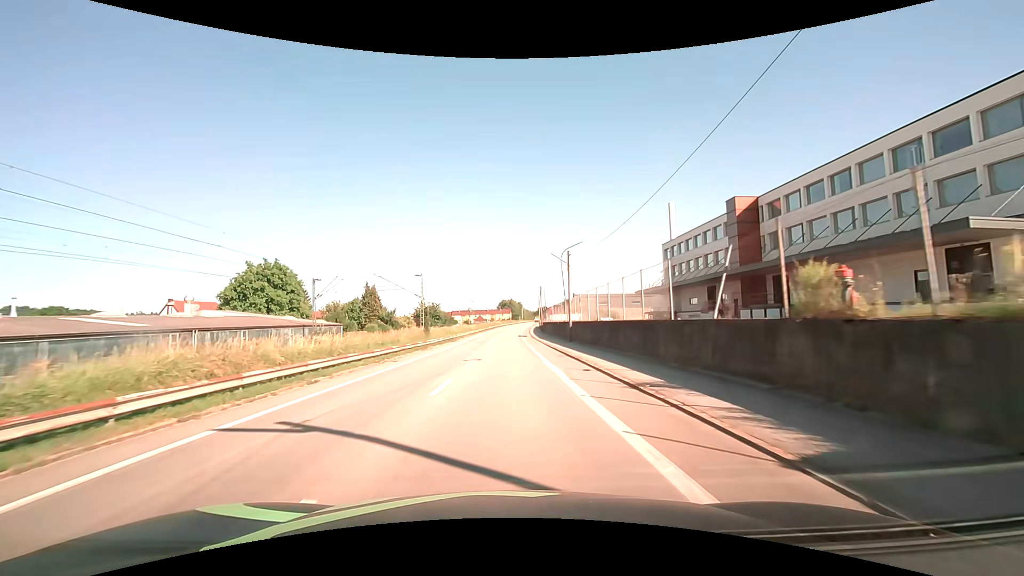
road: unclassified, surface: asphalt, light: Day
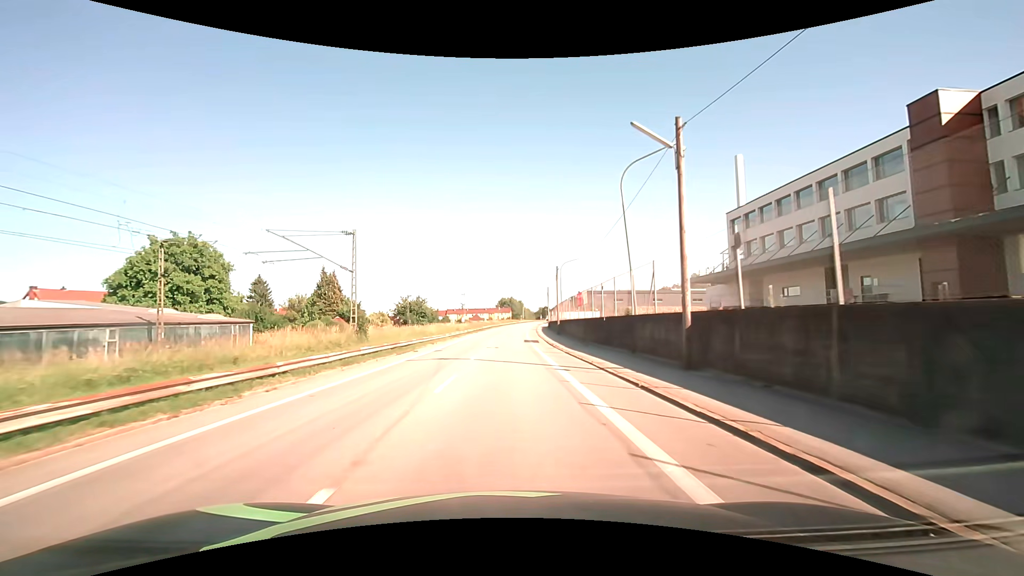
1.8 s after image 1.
(-0.2, +26.2) m; 0°
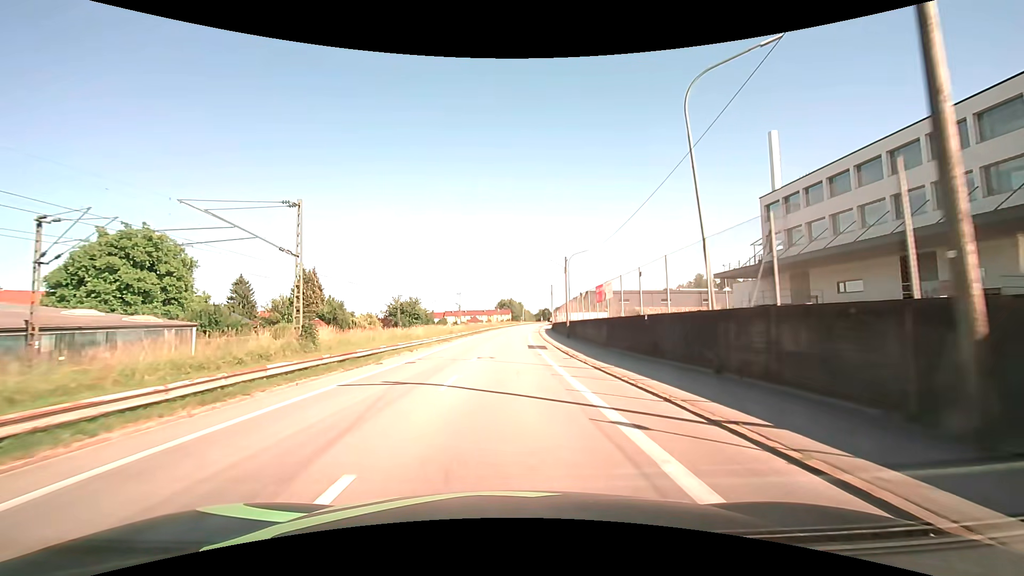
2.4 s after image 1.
(0.0, +8.7) m; 0°
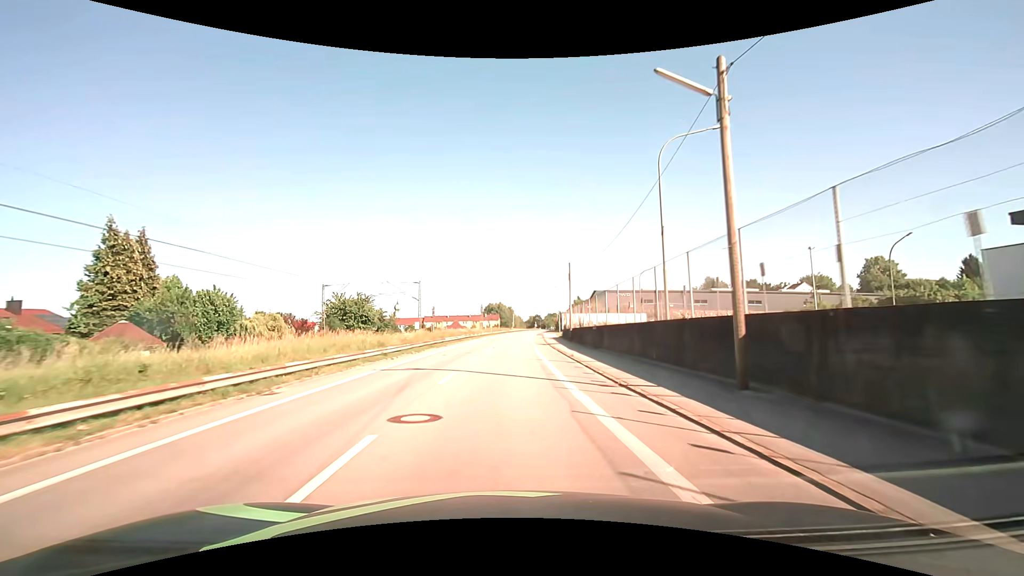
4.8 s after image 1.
(+0.4, +34.6) m; +1°
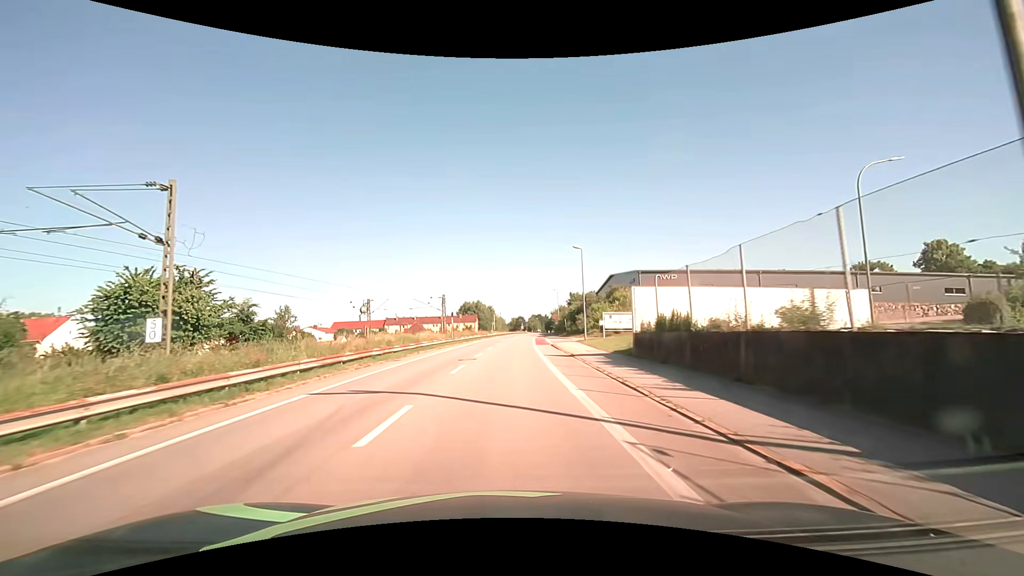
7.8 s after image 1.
(+0.8, +43.0) m; +3°
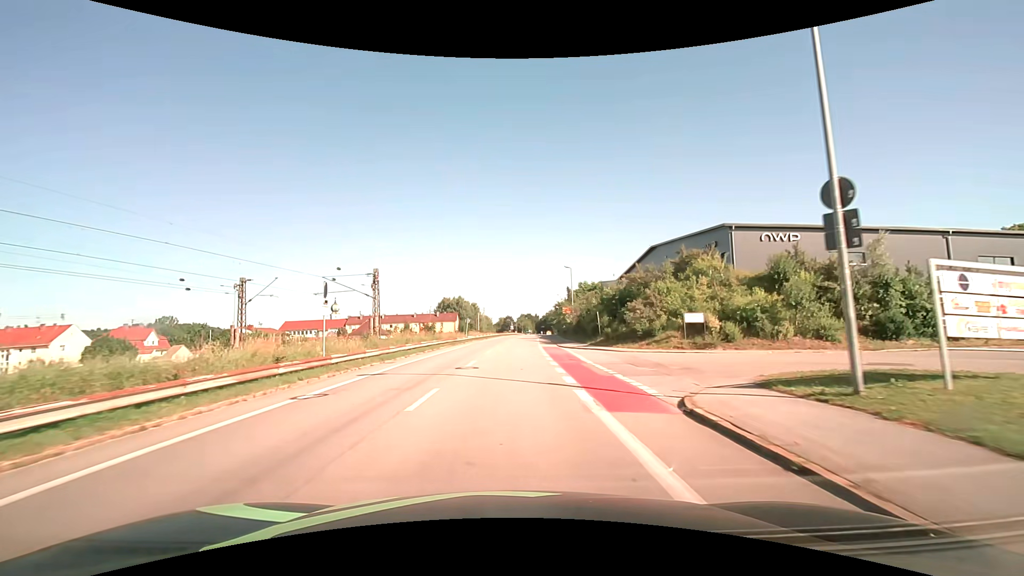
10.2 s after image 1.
(+0.4, +33.8) m; +1°
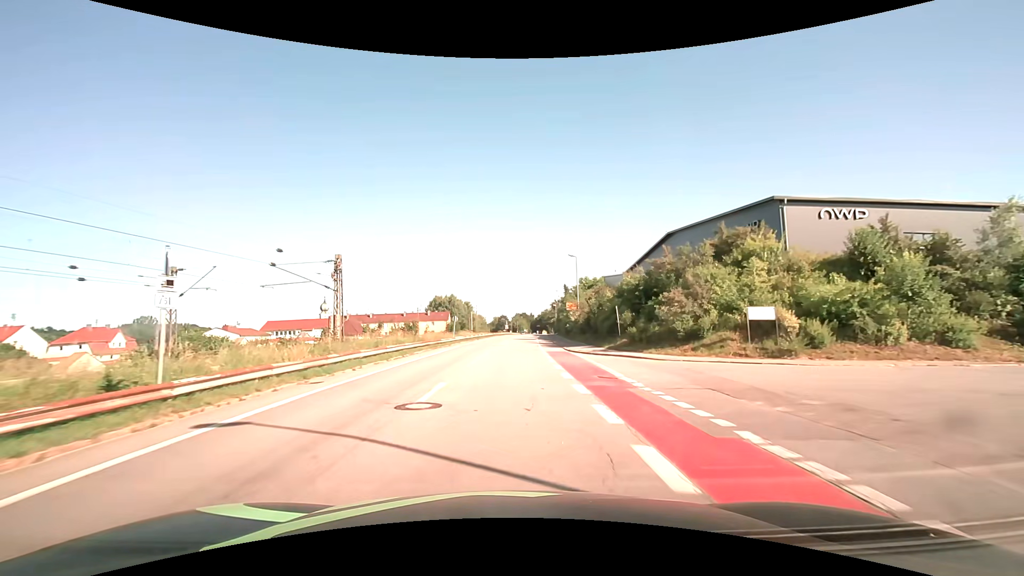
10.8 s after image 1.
(0.0, +8.3) m; +1°
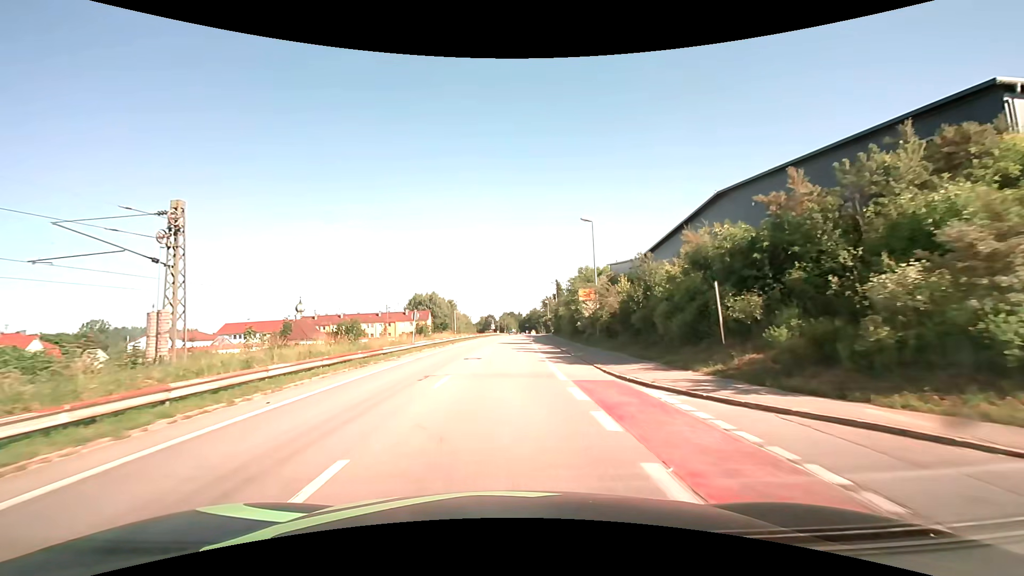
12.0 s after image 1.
(+0.2, +15.6) m; +1°
(0, +10) (0, +20) (0, +30) (+1, +40) (+1, +50) (+2, +60) (+2, +70) (+3, +80) (+3, +90) (+4, +100) m
